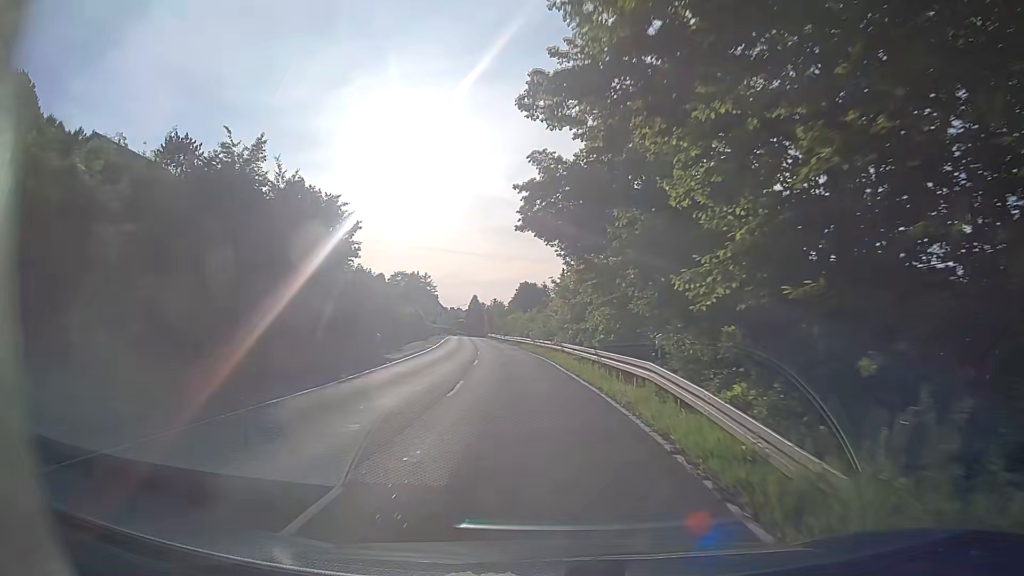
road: secondary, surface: asphalt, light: Day
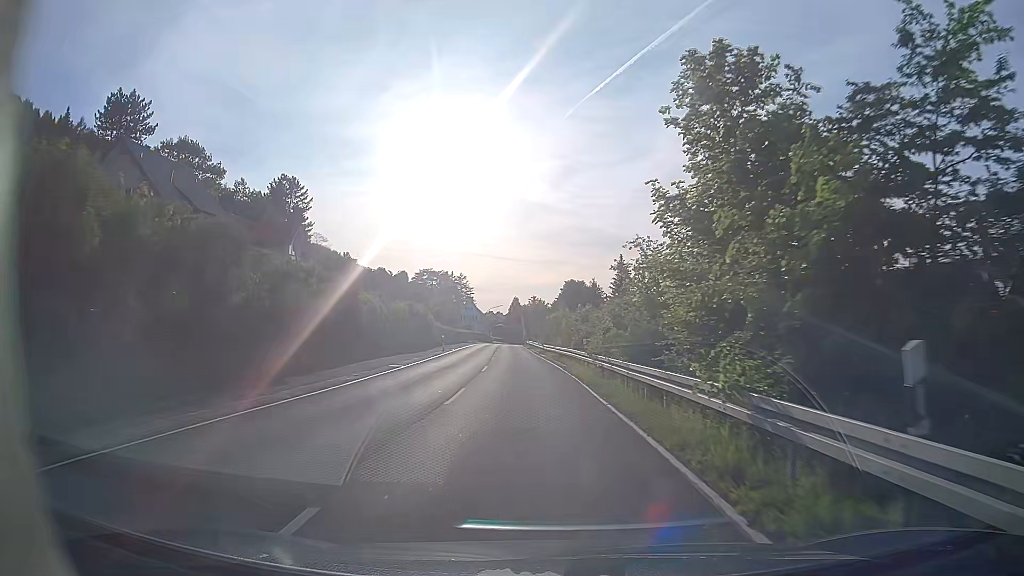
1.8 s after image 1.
(-0.6, +24.8) m; -3°
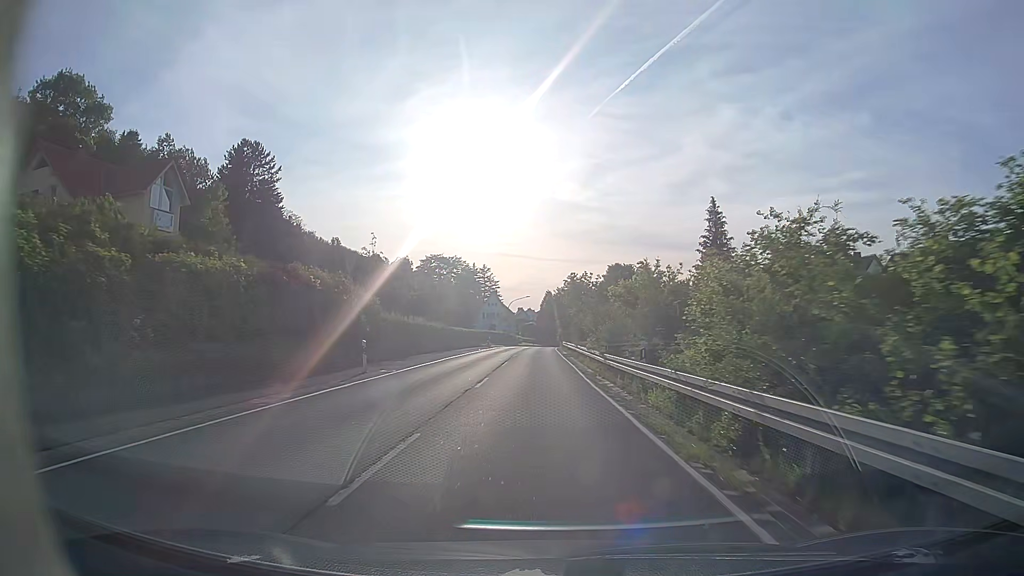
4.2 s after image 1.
(-0.9, +32.3) m; -3°
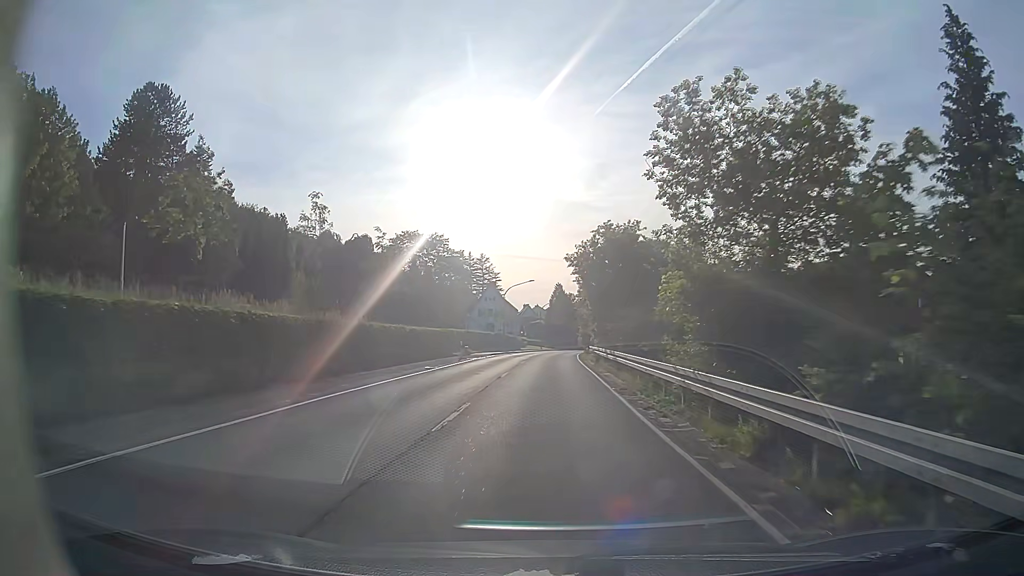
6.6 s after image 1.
(-0.3, +32.1) m; -1°
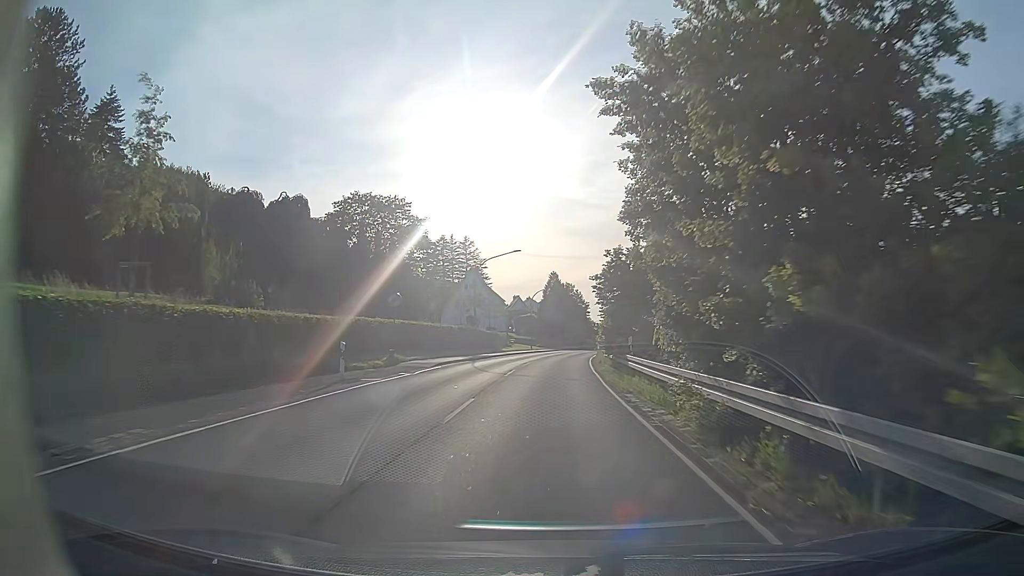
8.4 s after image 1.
(+0.1, +23.4) m; 0°
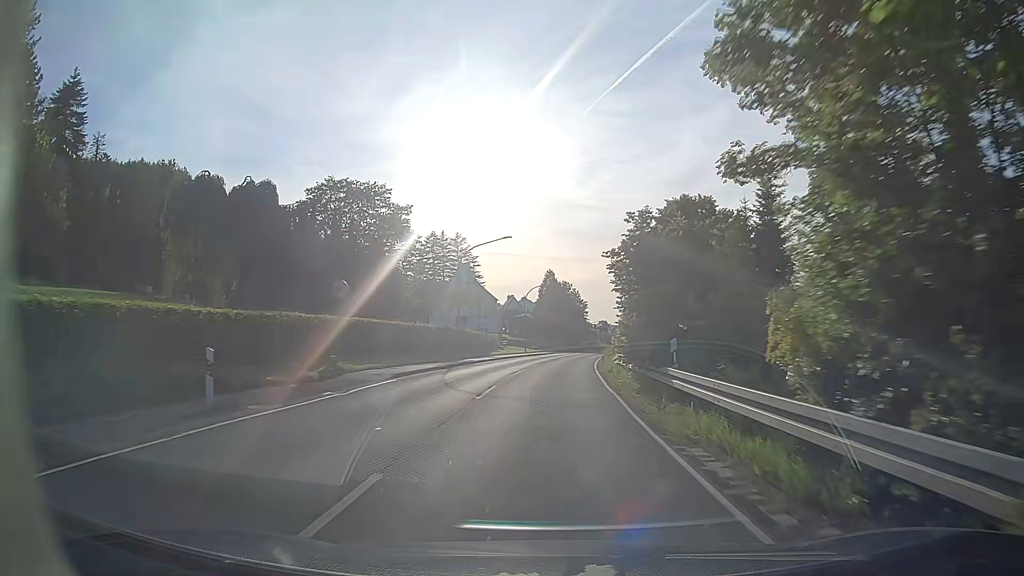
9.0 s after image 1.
(0.0, +7.6) m; 0°
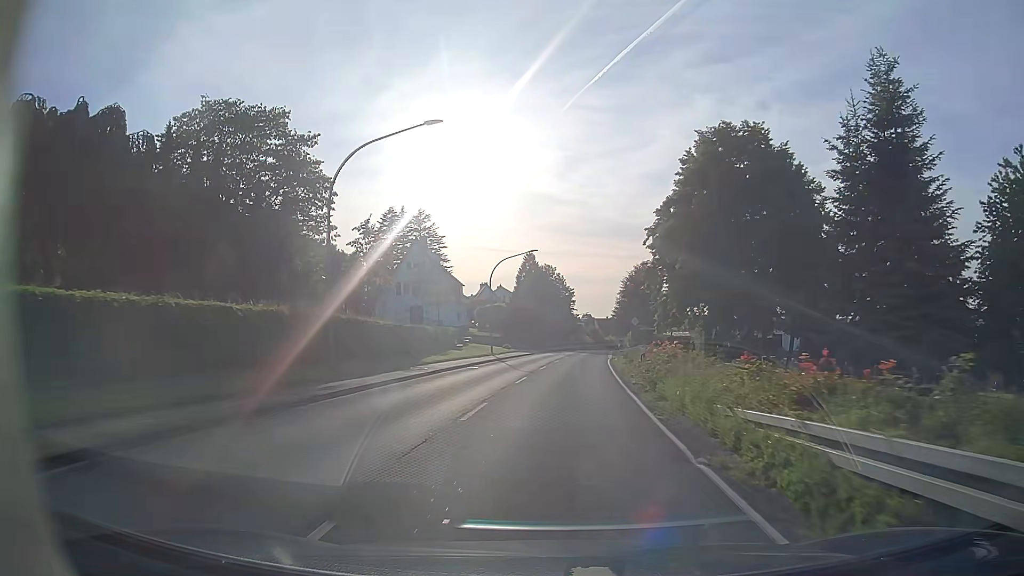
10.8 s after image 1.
(+0.5, +22.9) m; +2°
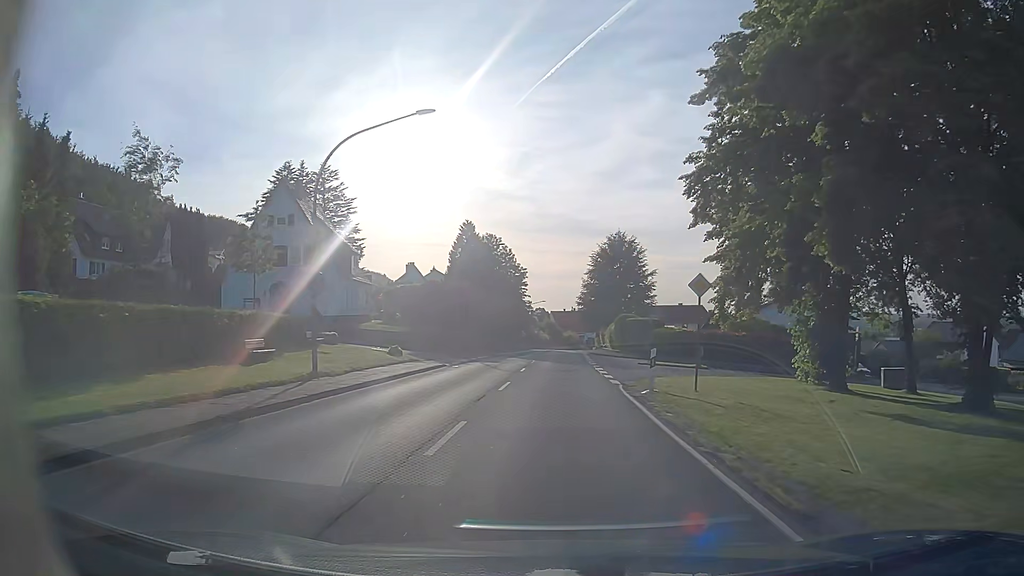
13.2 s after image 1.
(+1.0, +30.5) m; +4°
(0, +10) (0, +20) (+1, +30) (+1, +40) (+1, +50) (+2, +60) (+2, +70) (+2, +80) (+3, +90) (+3, +100) m
